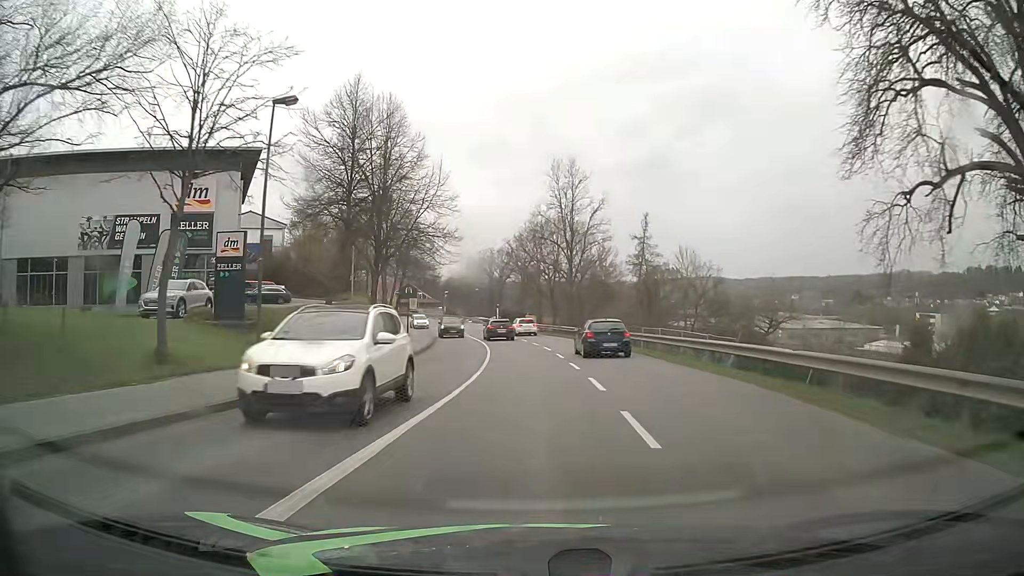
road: tertiary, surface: asphalt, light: Day
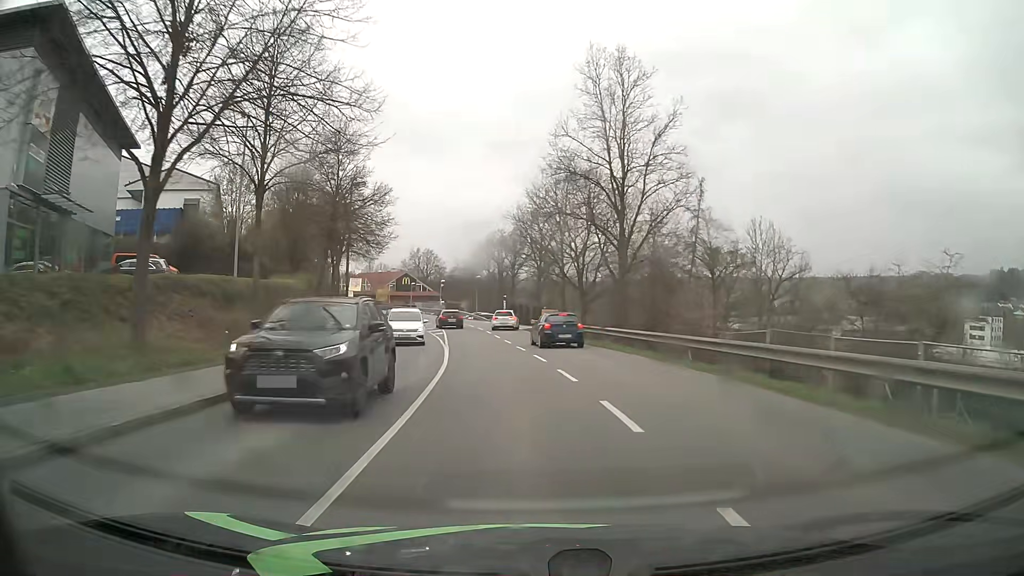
(-0.1, +23.3) m; -1°
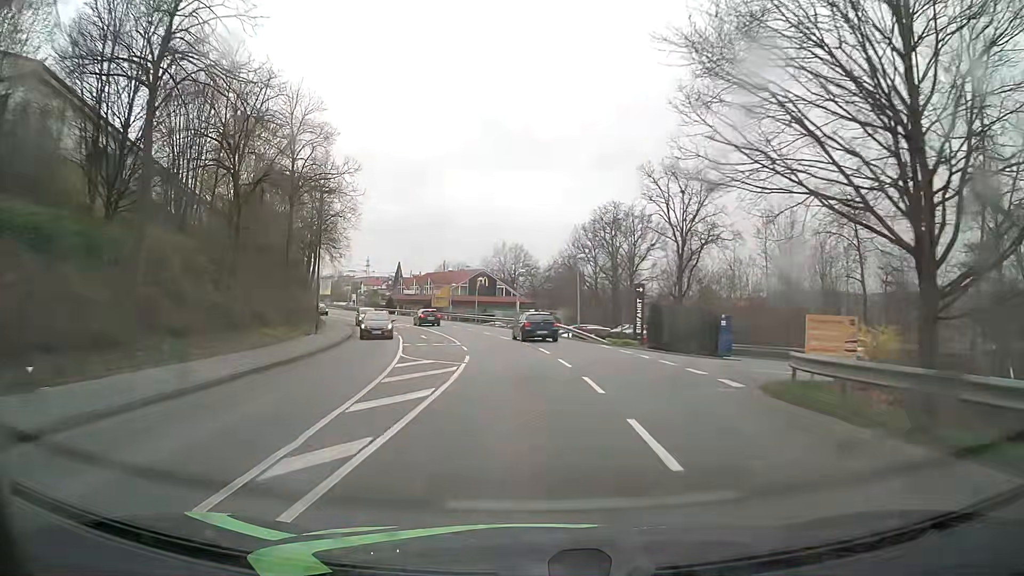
(-2.9, +37.3) m; -9°
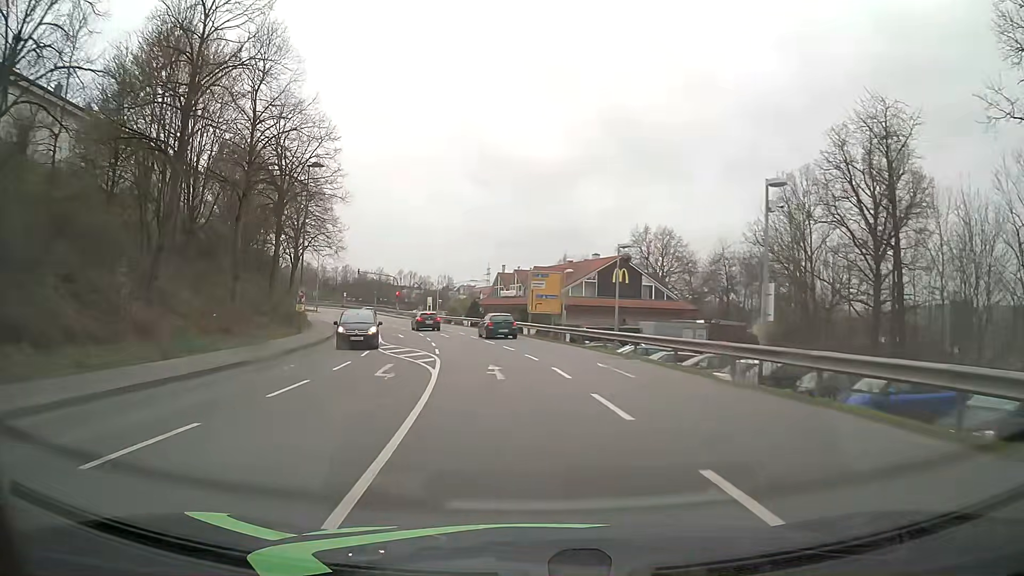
(-3.1, +38.5) m; -10°
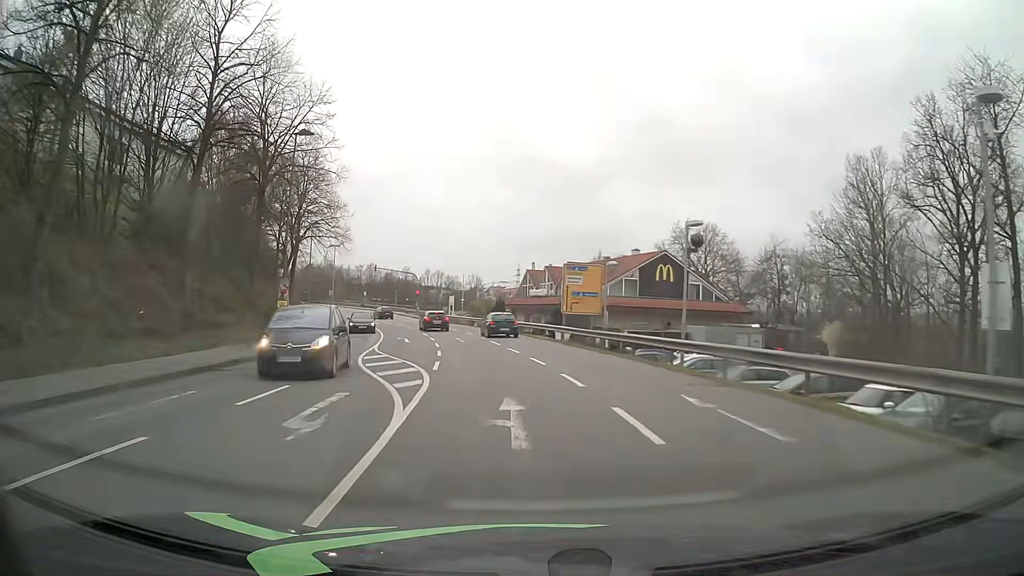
(-0.2, +7.6) m; -3°
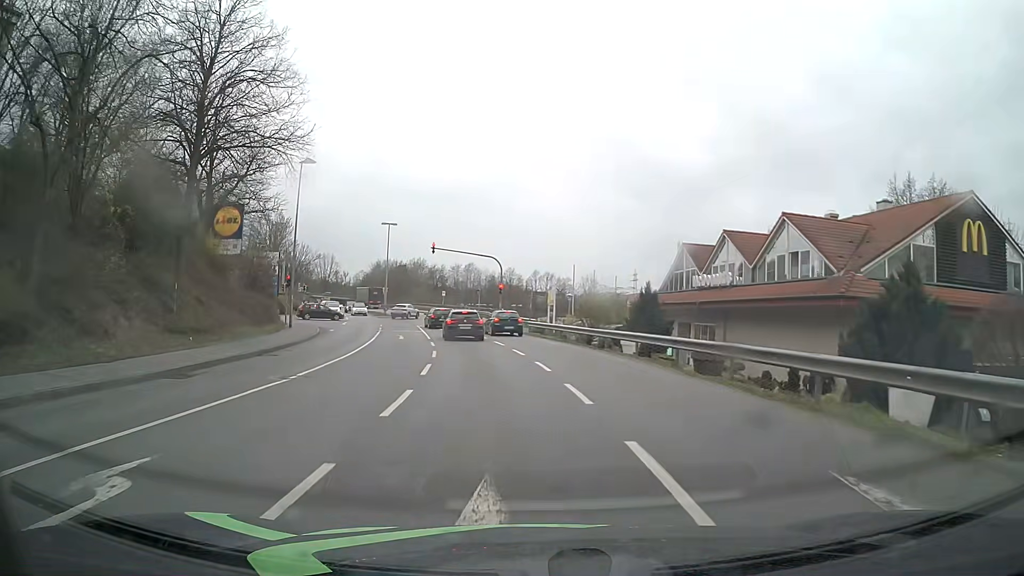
(-2.6, +31.6) m; -10°
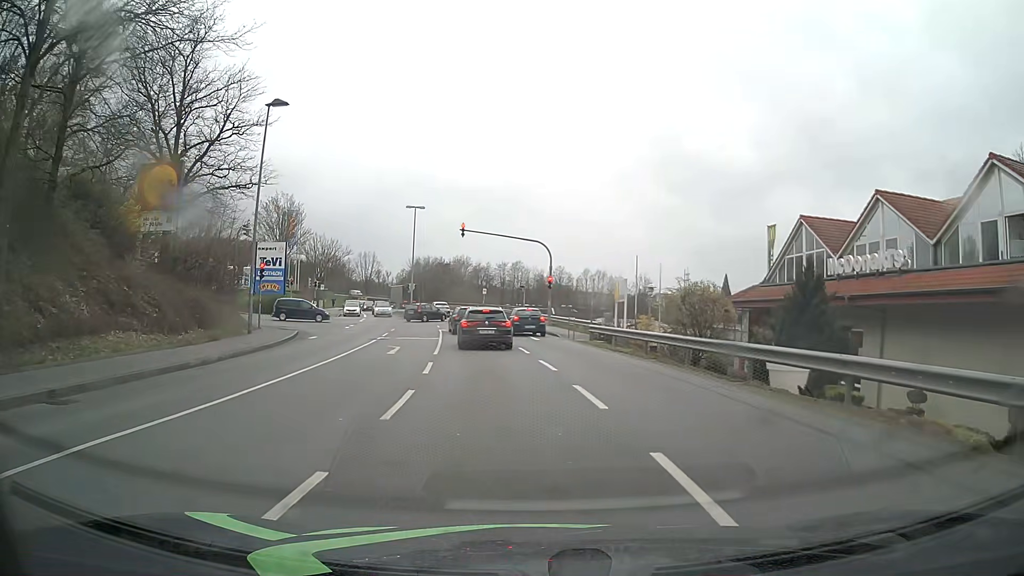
(-0.5, +12.1) m; -4°
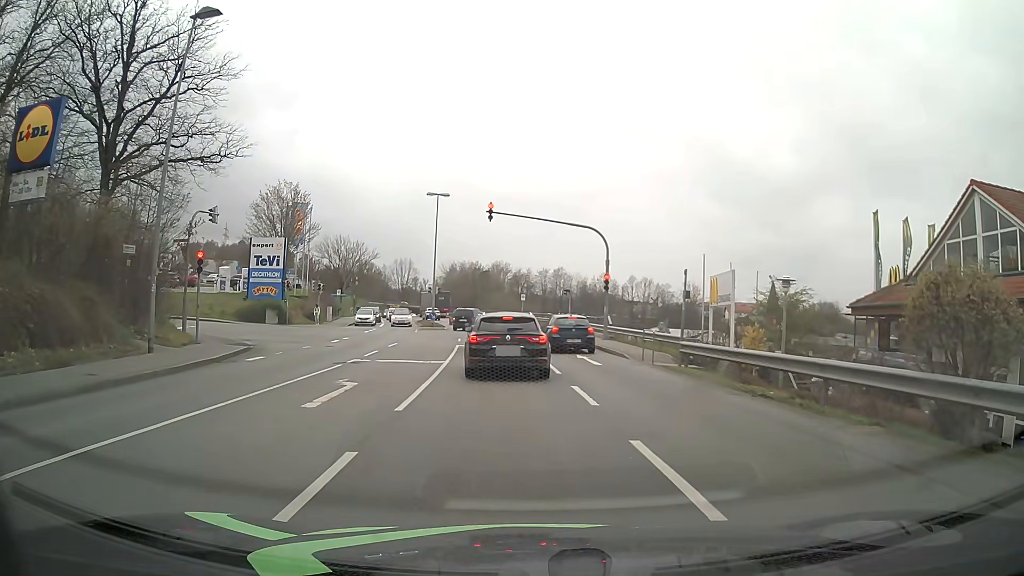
(-0.4, +10.6) m; -3°
